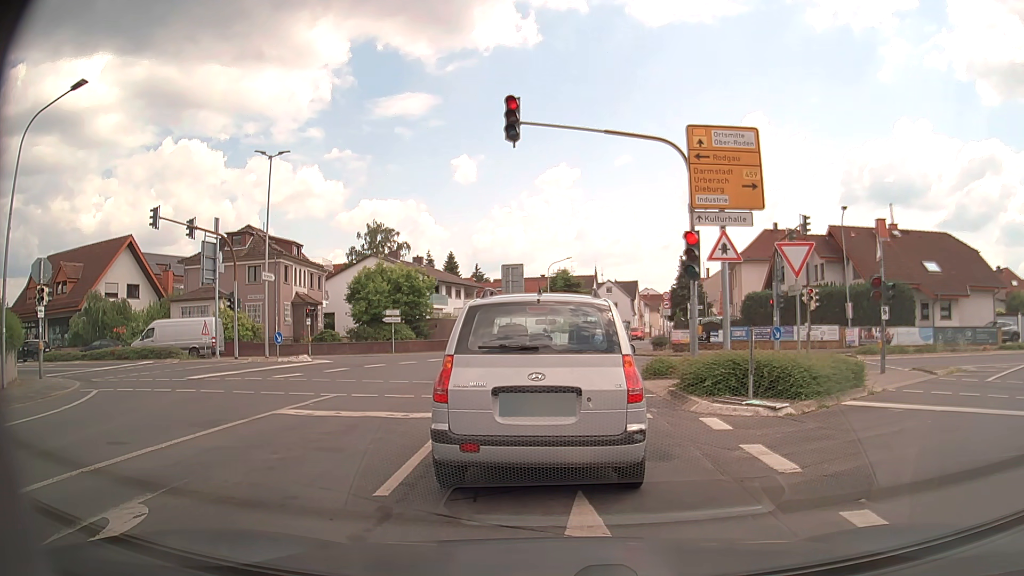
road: tertiary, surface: asphalt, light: Day
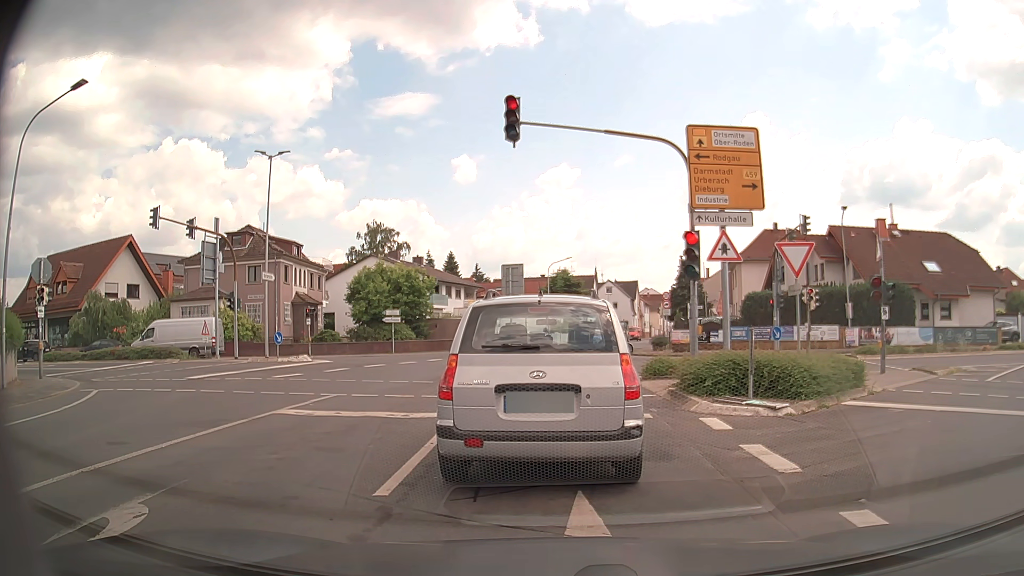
(0.0, 0.0) m; 0°
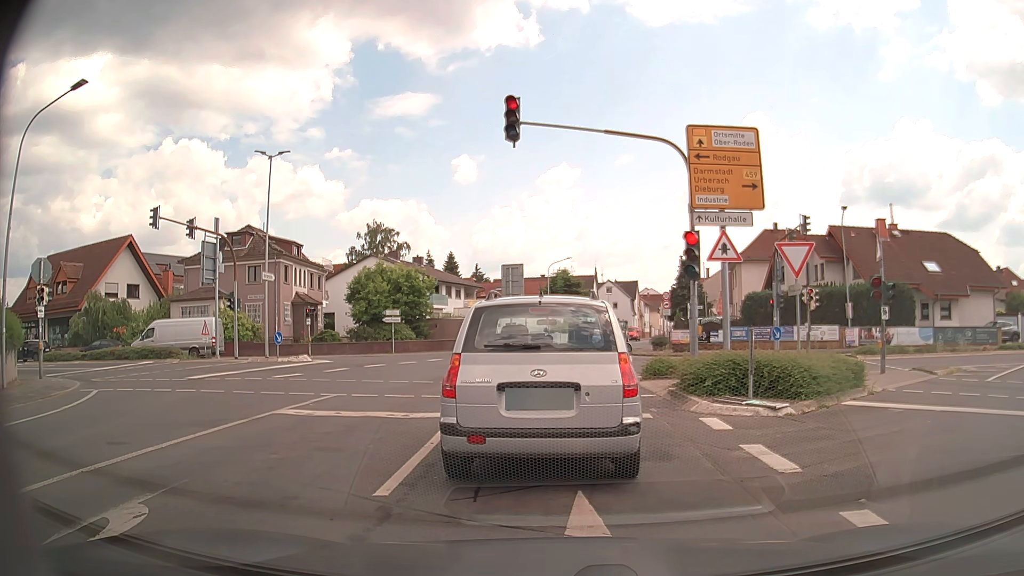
(0.0, 0.0) m; 0°
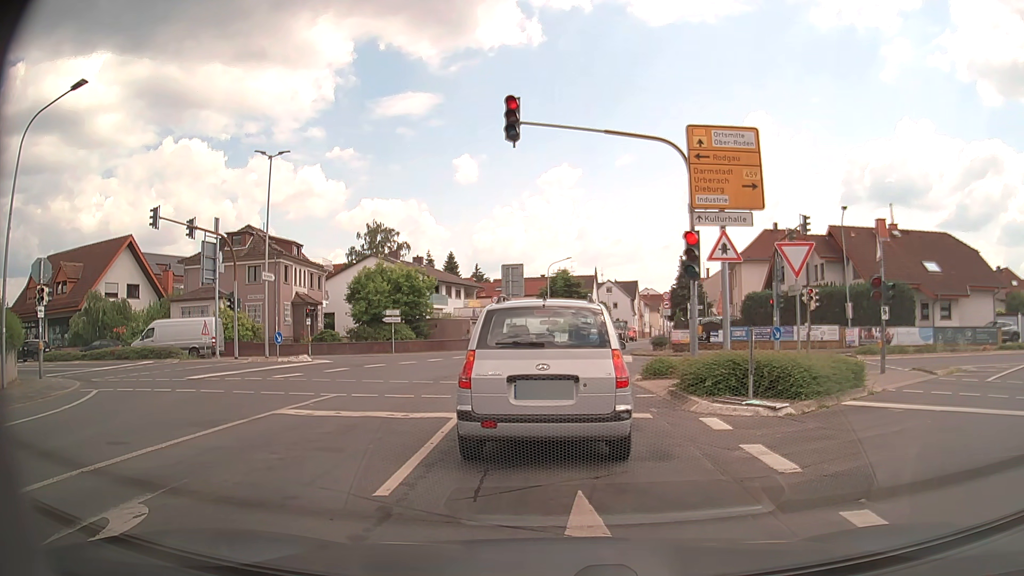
(0.0, 0.0) m; 0°
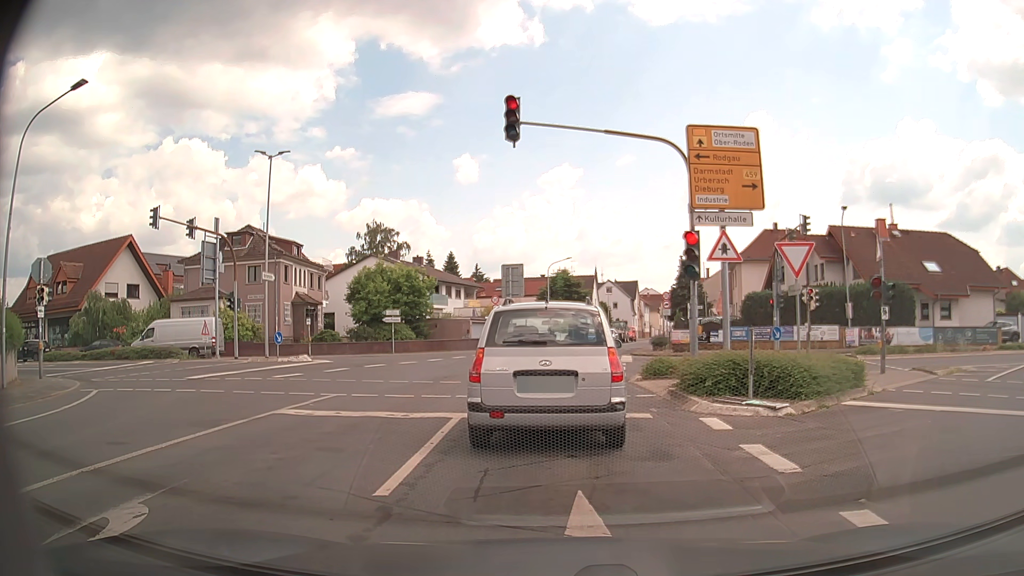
(0.0, 0.0) m; 0°
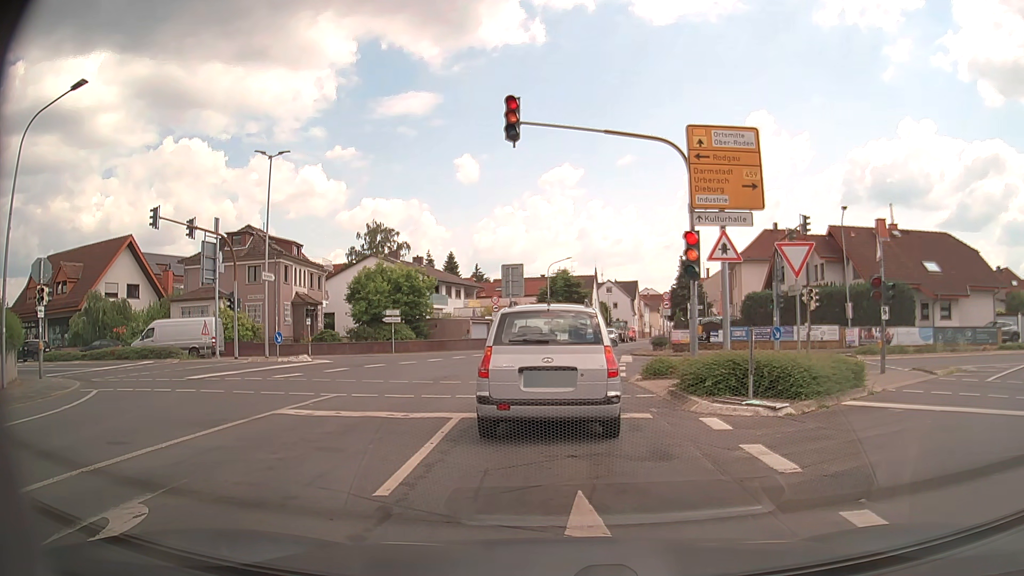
(0.0, 0.0) m; 0°
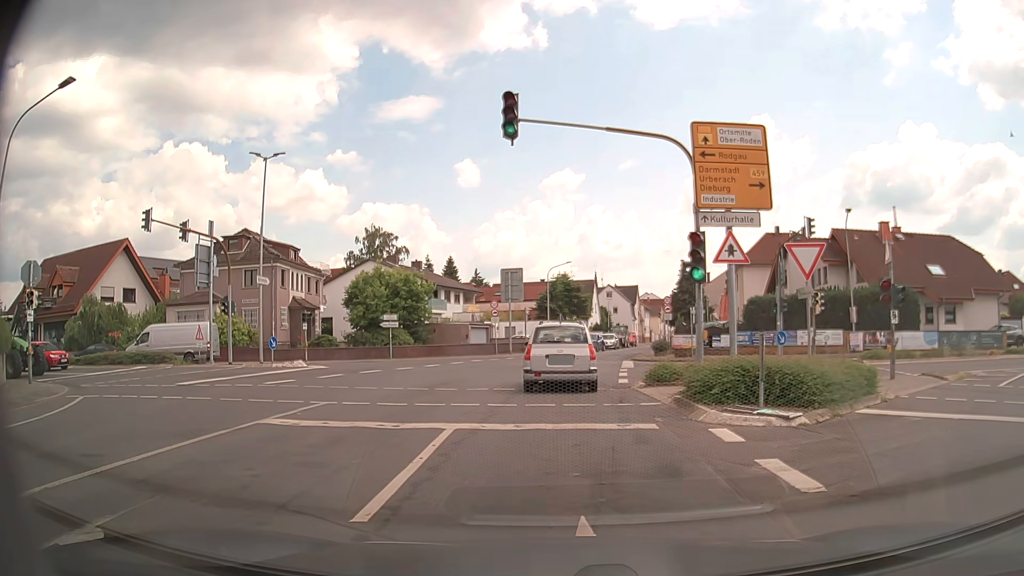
(0.0, +0.7) m; 0°
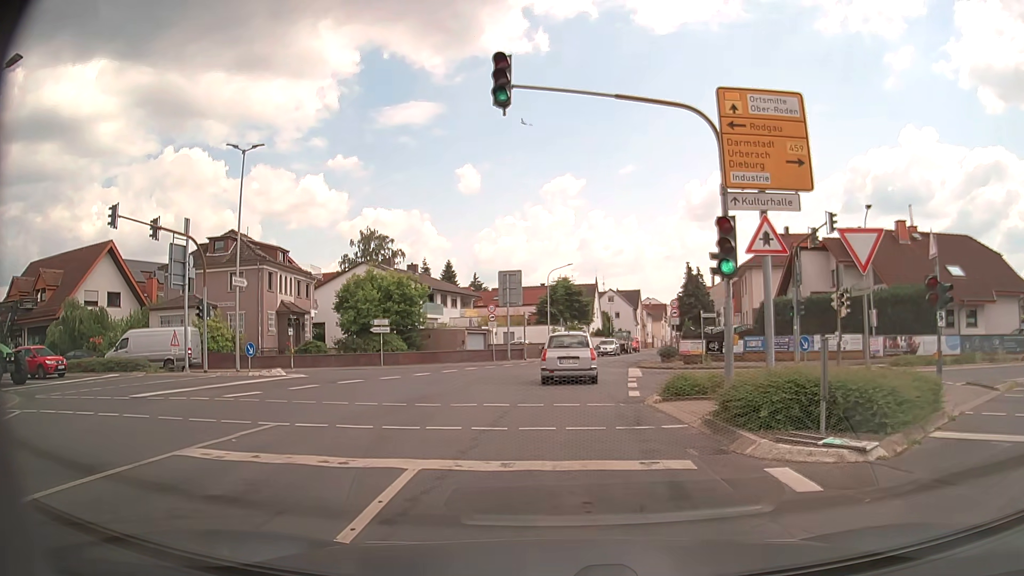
(0.0, +2.8) m; +1°
